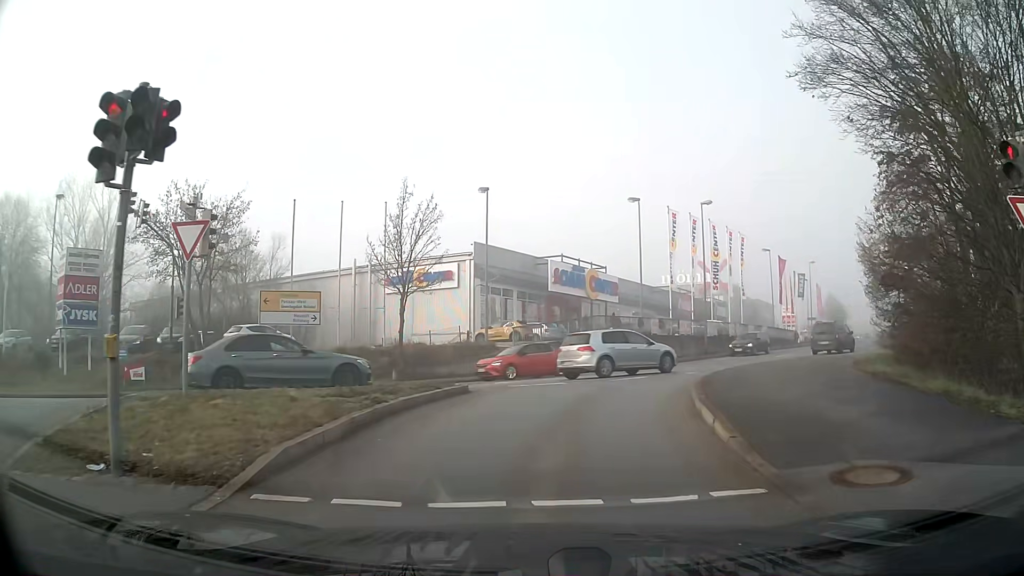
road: primary_link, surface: asphalt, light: Day
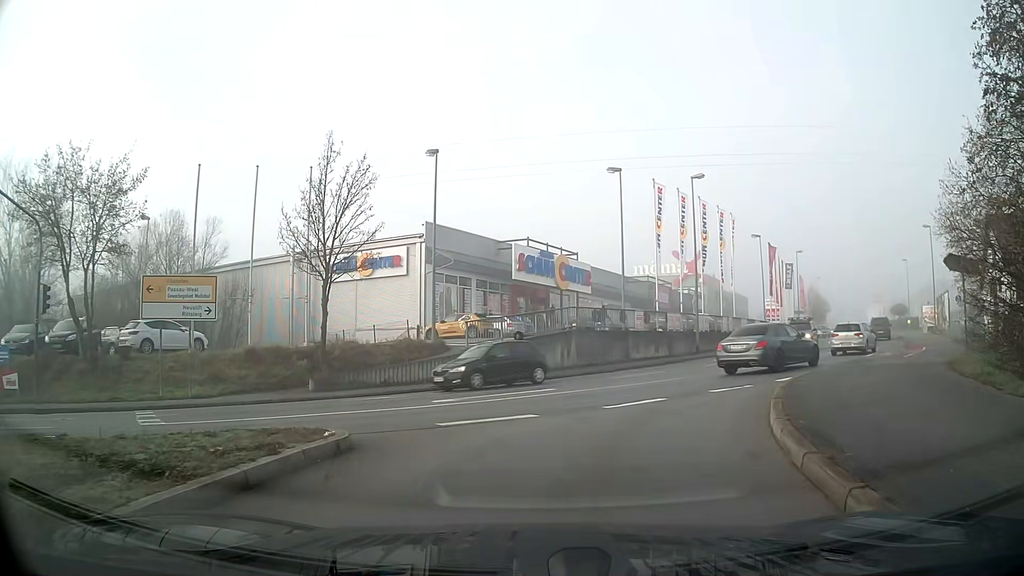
(+0.2, +6.5) m; +3°
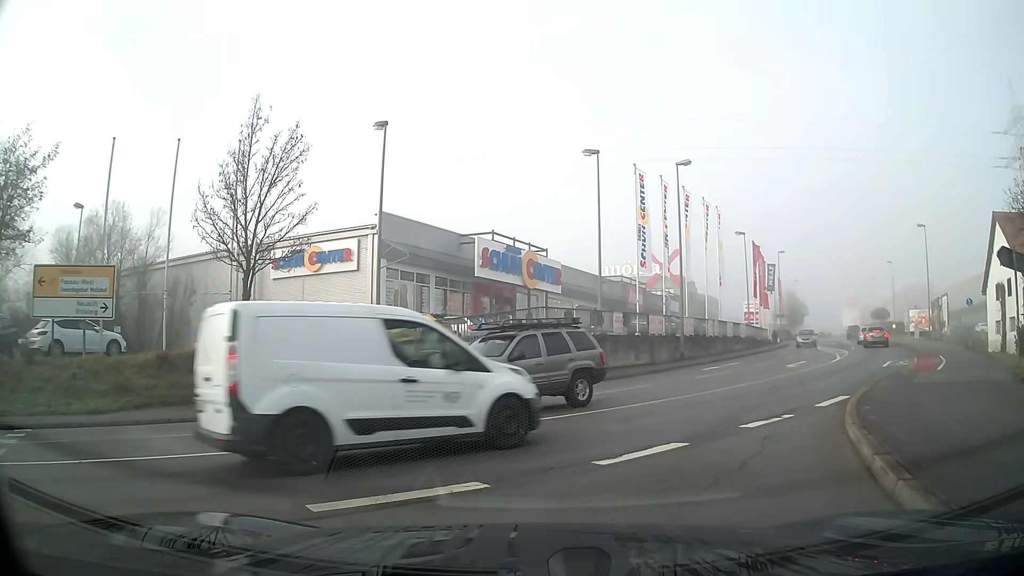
(+0.1, +4.1) m; +1°
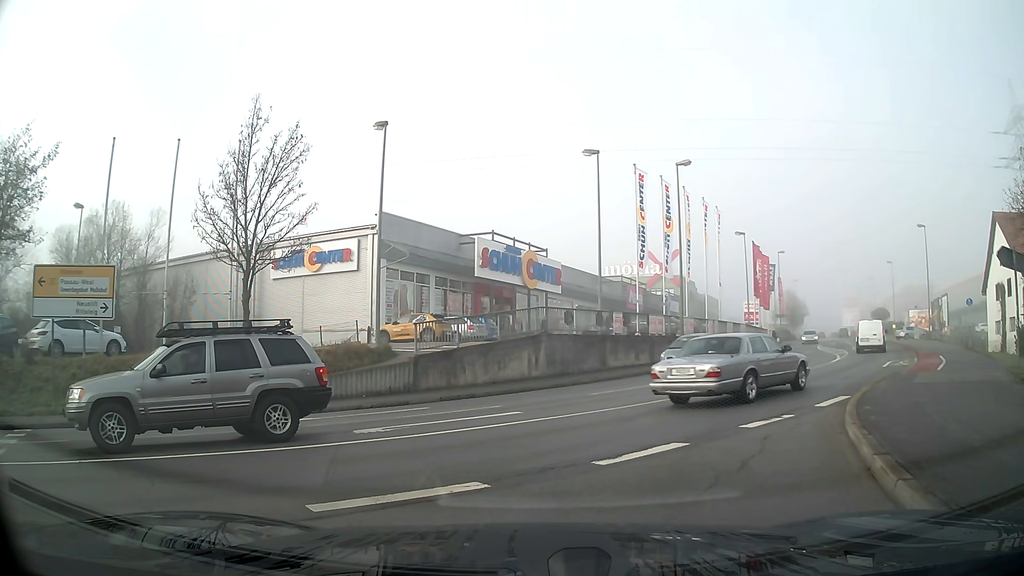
(0.0, +0.1) m; 0°
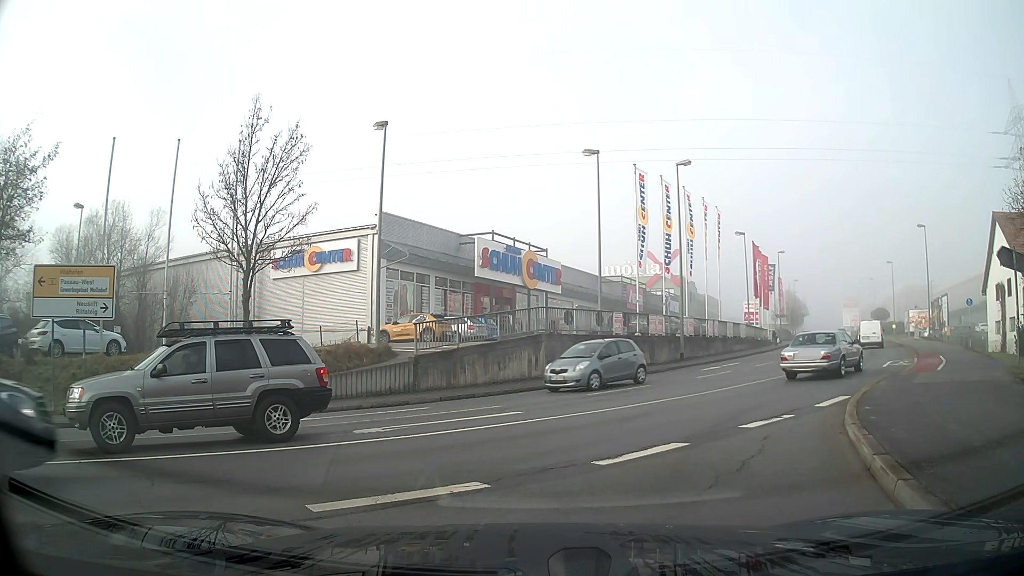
(0.0, 0.0) m; 0°
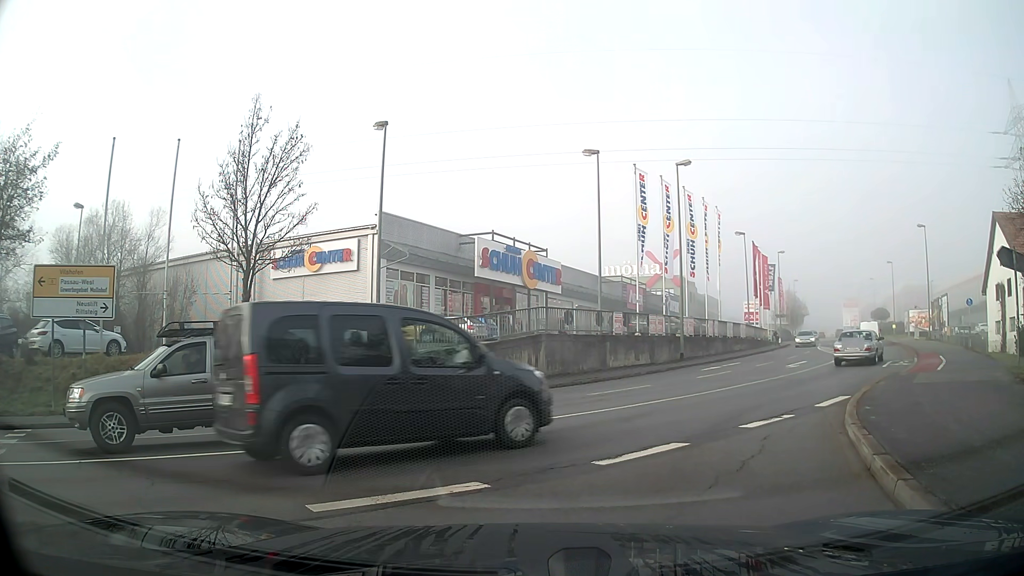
(0.0, 0.0) m; 0°
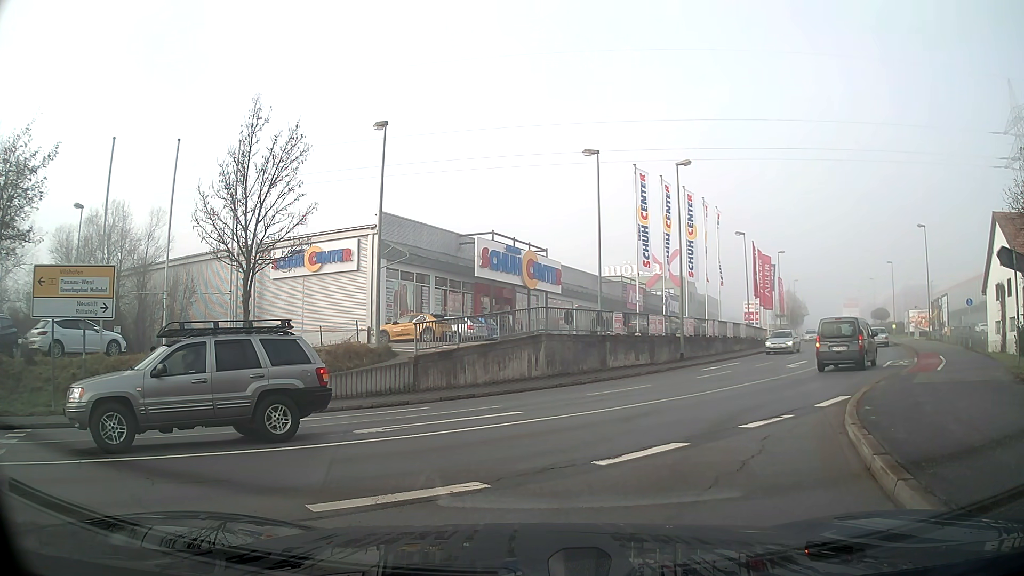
(0.0, 0.0) m; 0°
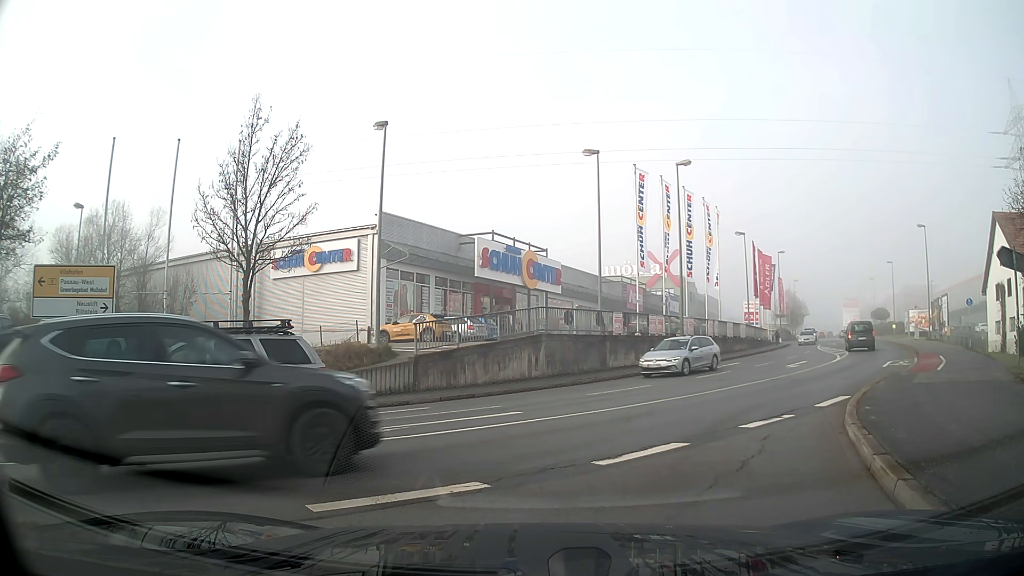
(0.0, 0.0) m; 0°
(+2, +10) (+8, +18) (+14, +26) (+19, +35) (+24, +43) (+29, +52) (+33, +61) (+37, +70) (+42, +79) (+46, +88) m
